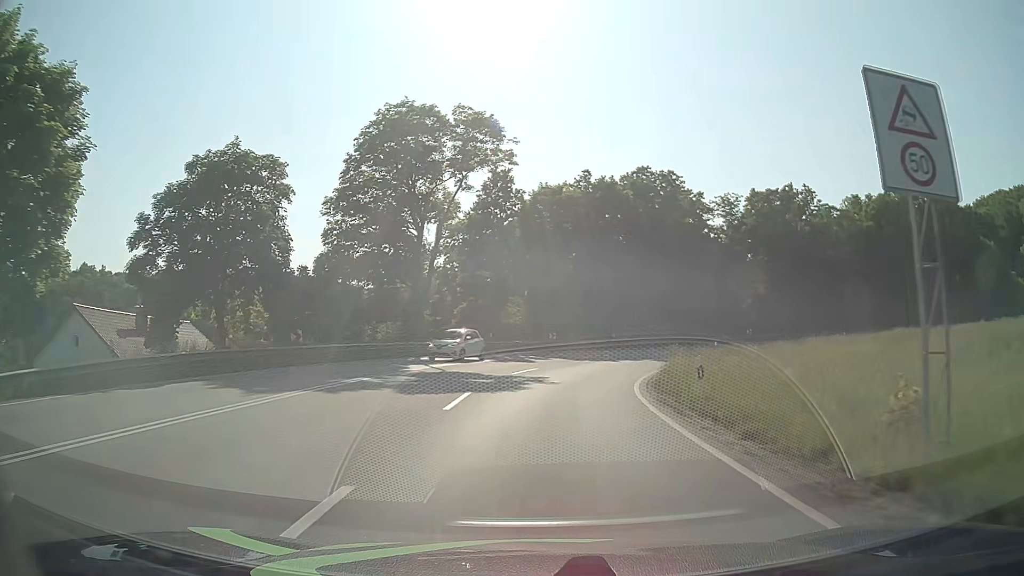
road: primary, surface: asphalt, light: Day
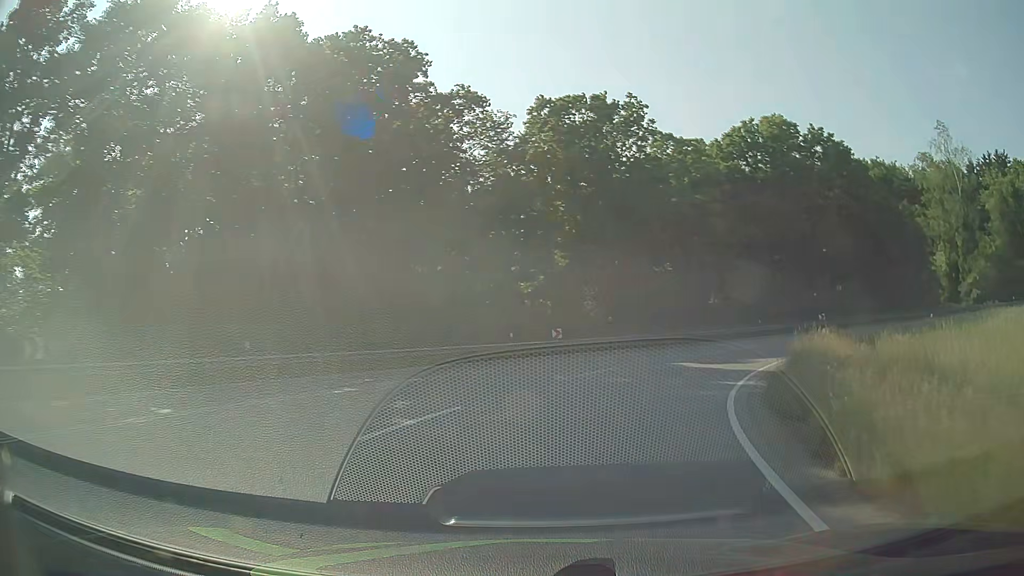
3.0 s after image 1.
(+5.8, +37.5) m; +24°
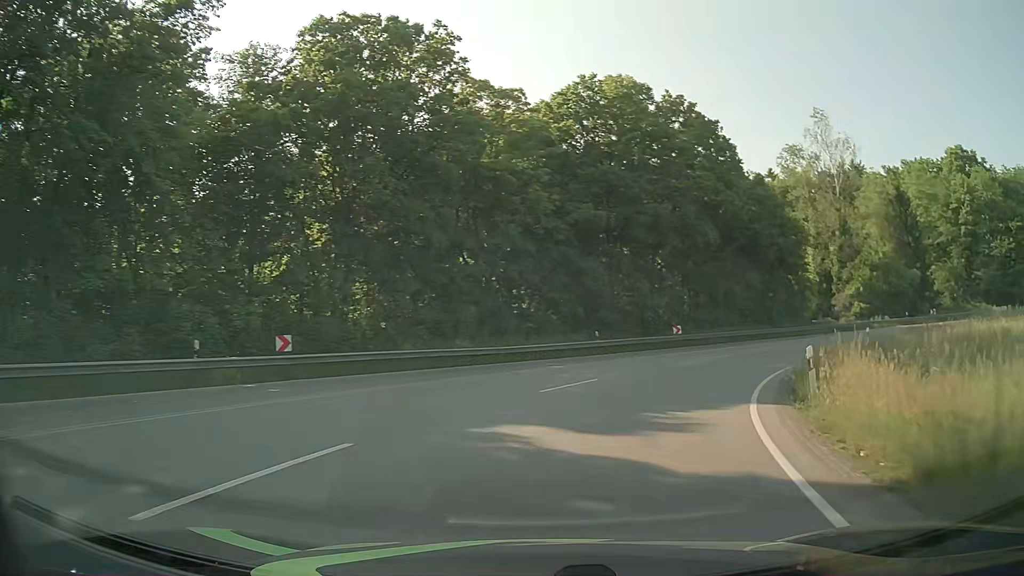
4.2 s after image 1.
(+2.1, +14.8) m; +17°
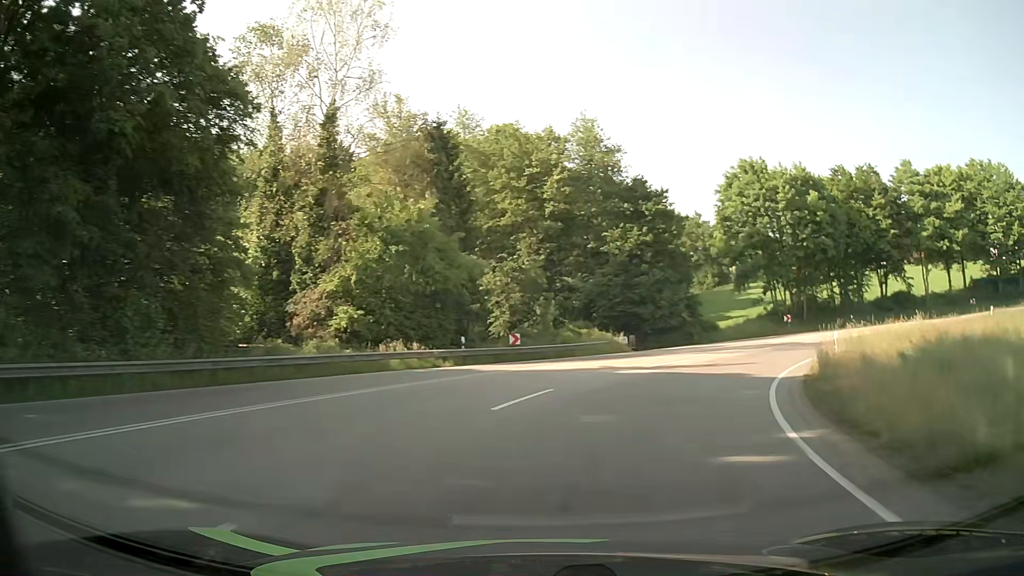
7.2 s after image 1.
(+14.5, +32.8) m; +47°
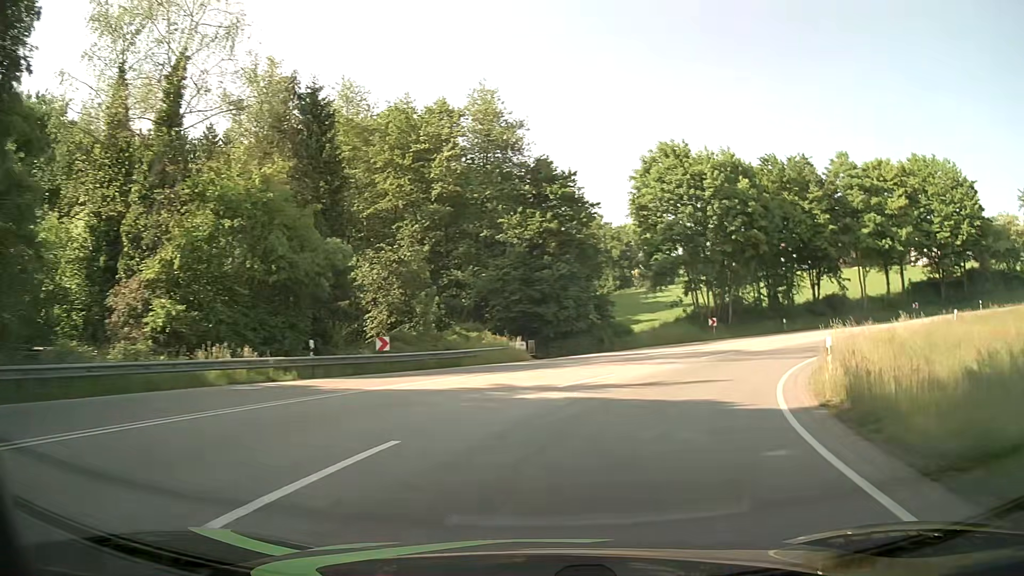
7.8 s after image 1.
(+0.6, +7.3) m; +9°
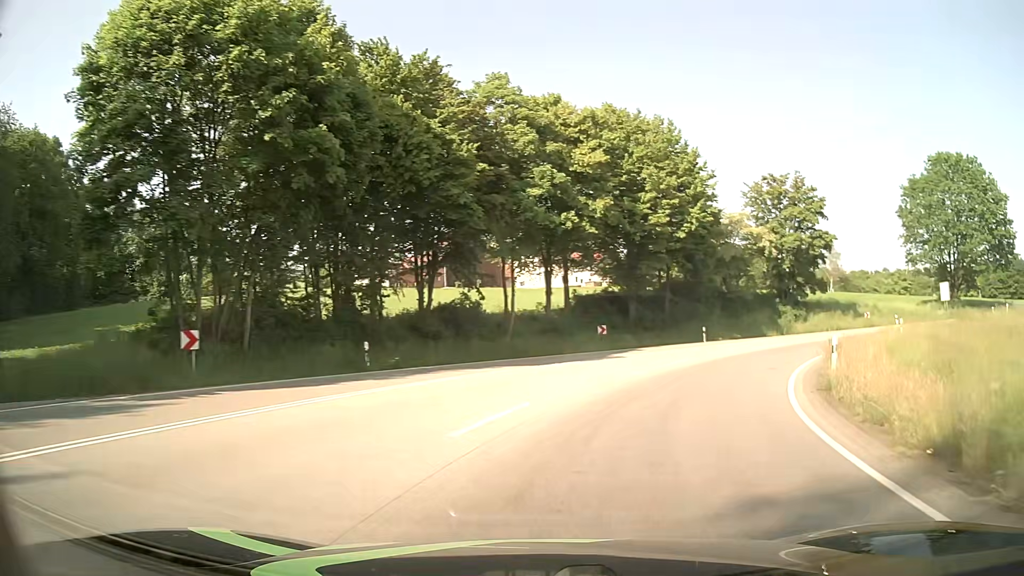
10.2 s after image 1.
(+9.0, +27.0) m; +37°
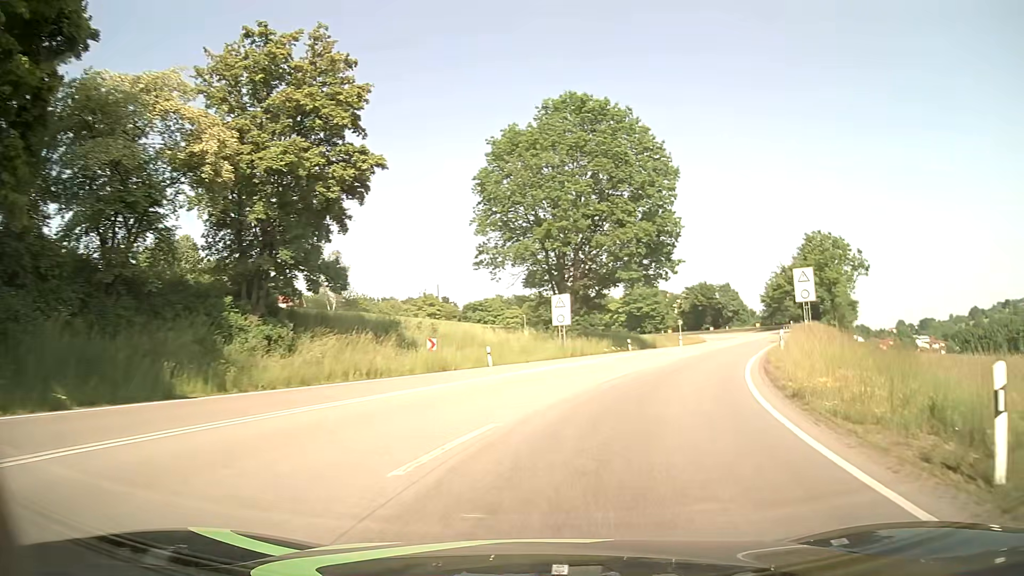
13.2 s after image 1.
(+13.1, +32.6) m; +43°
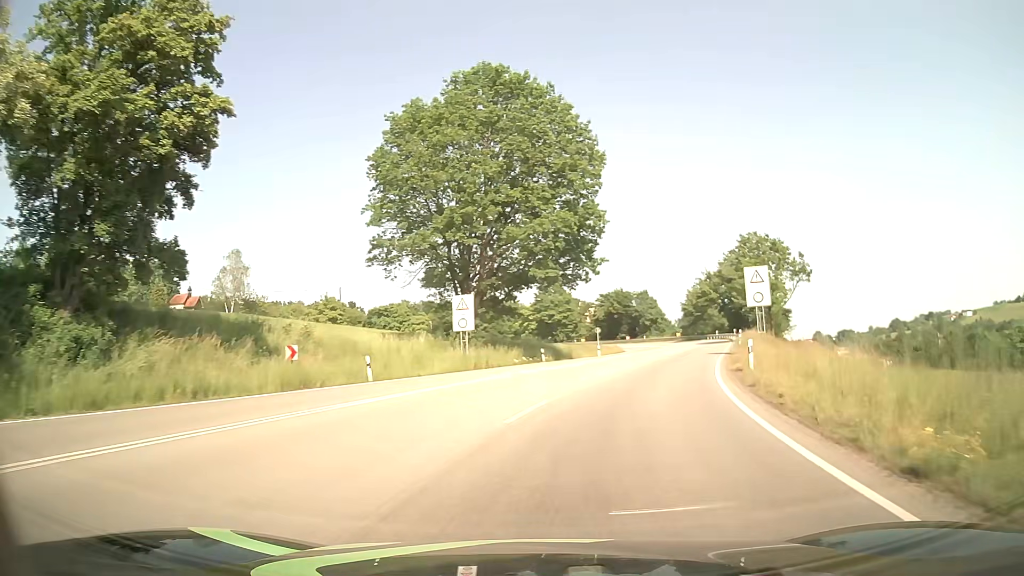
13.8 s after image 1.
(+0.5, +7.2) m; +8°
(+1, +10) (+3, +20) (+6, +29) (+9, +39) (+12, +48) (+15, +58) (+18, +67) (+21, +77) (+23, +87) (+25, +97) m
